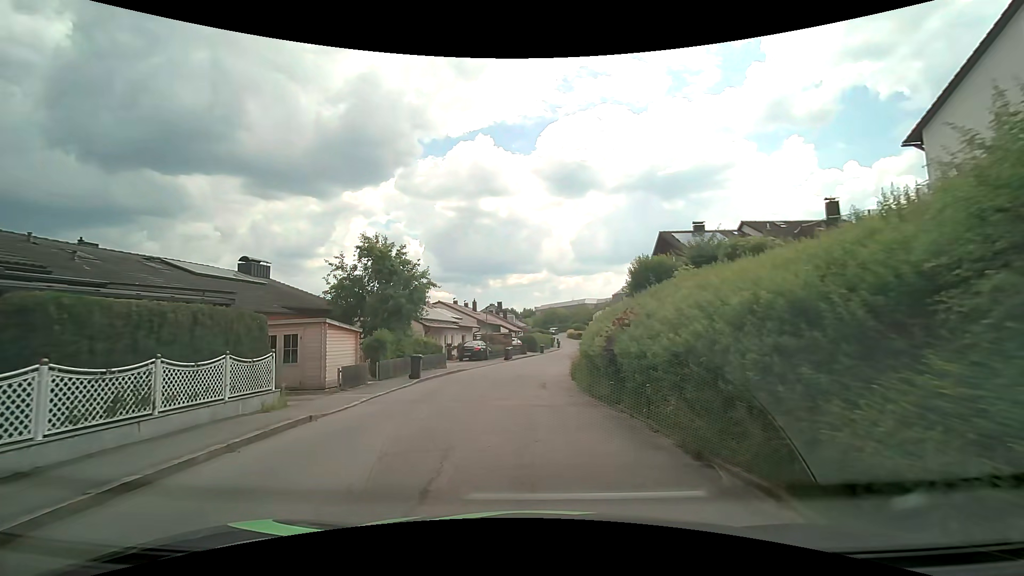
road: residential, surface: asphalt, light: Day
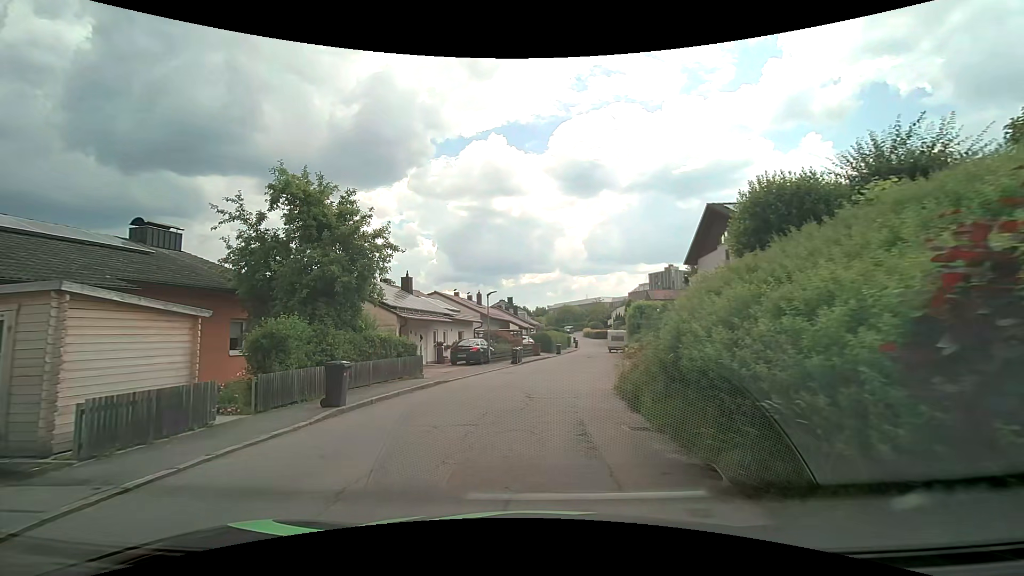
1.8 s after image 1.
(-0.2, +9.4) m; -2°
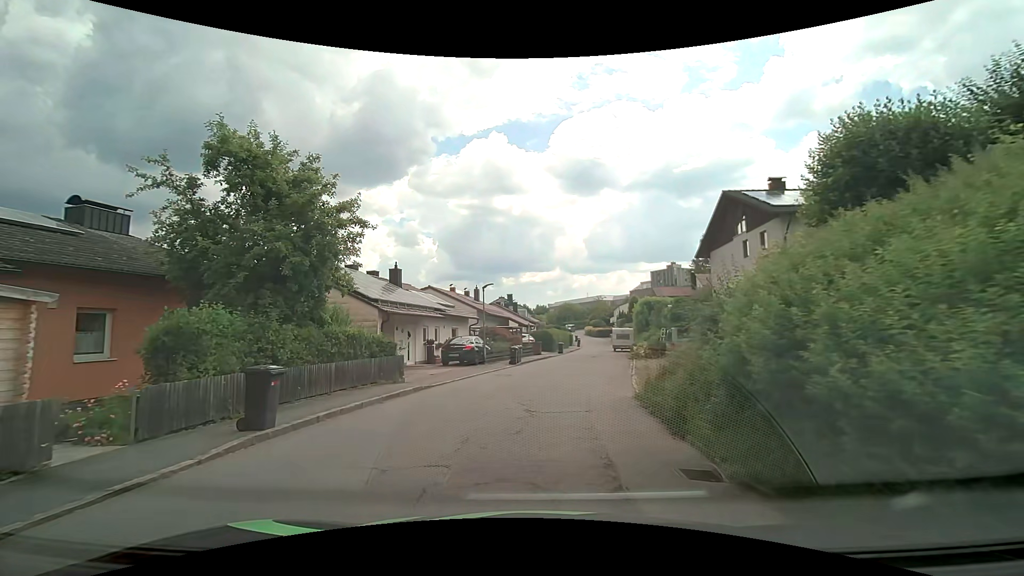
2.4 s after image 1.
(0.0, +3.0) m; 0°
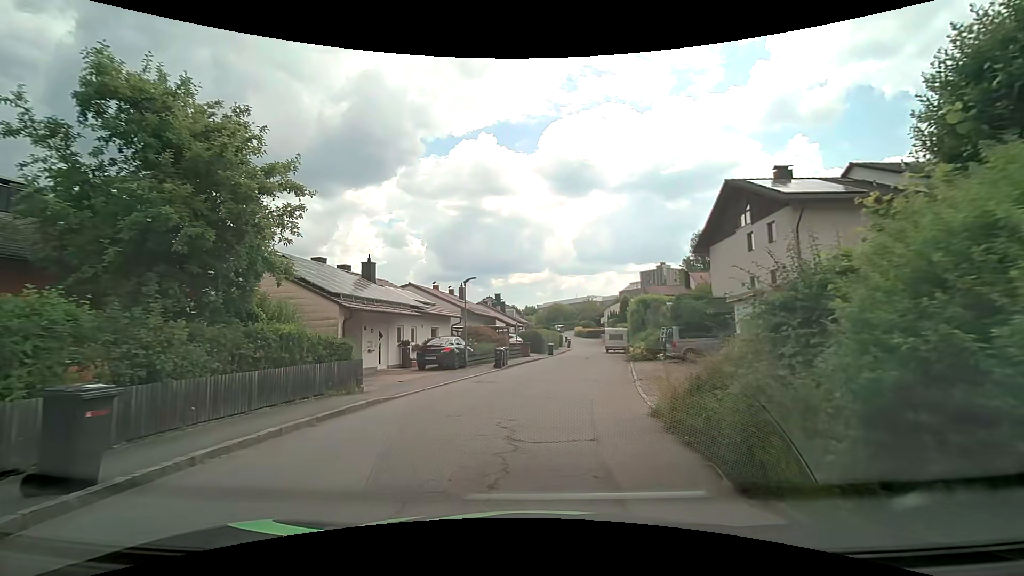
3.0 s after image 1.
(+0.1, +2.9) m; 0°
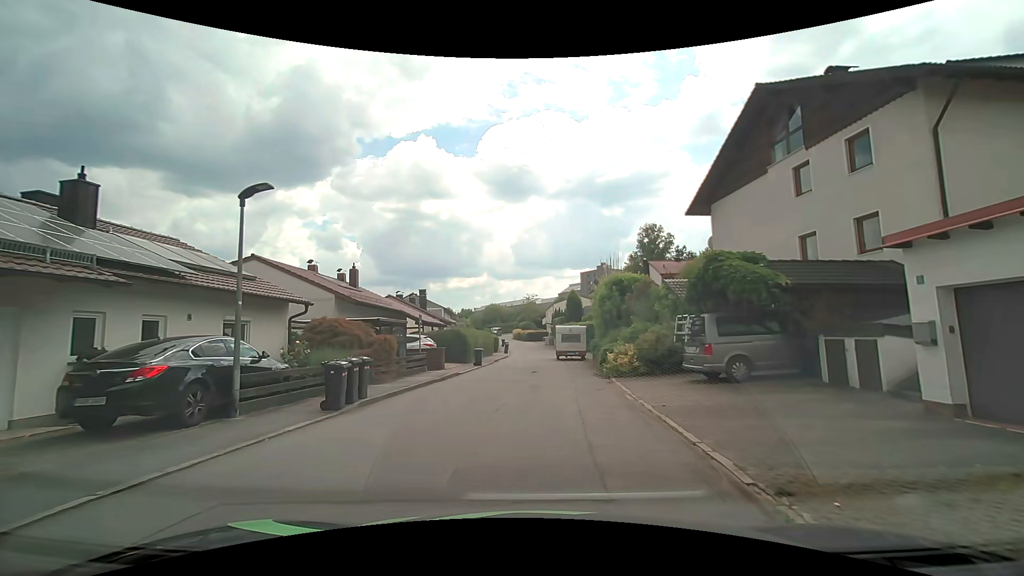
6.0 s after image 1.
(+1.2, +14.0) m; +8°
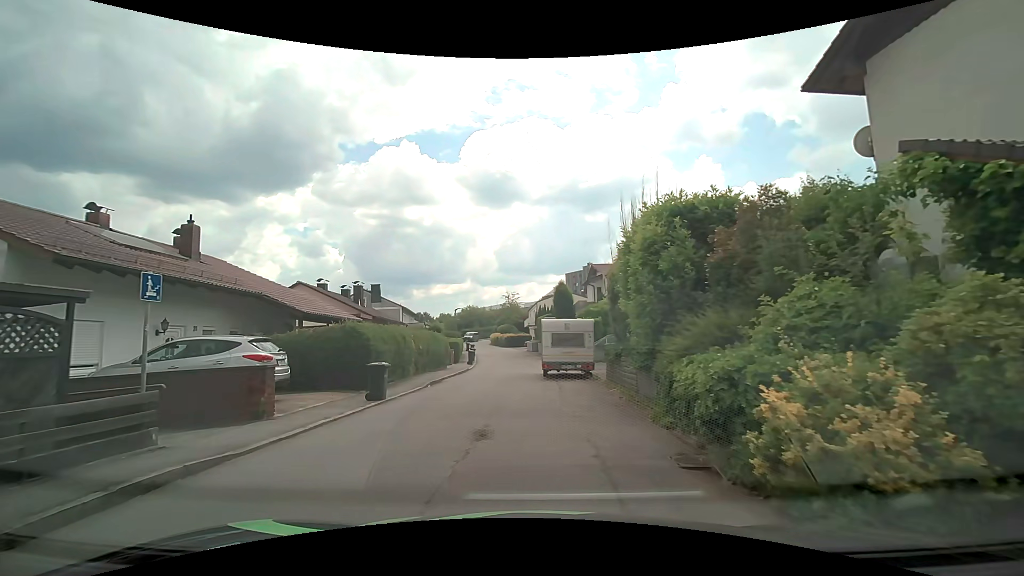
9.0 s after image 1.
(+0.6, +14.6) m; +3°
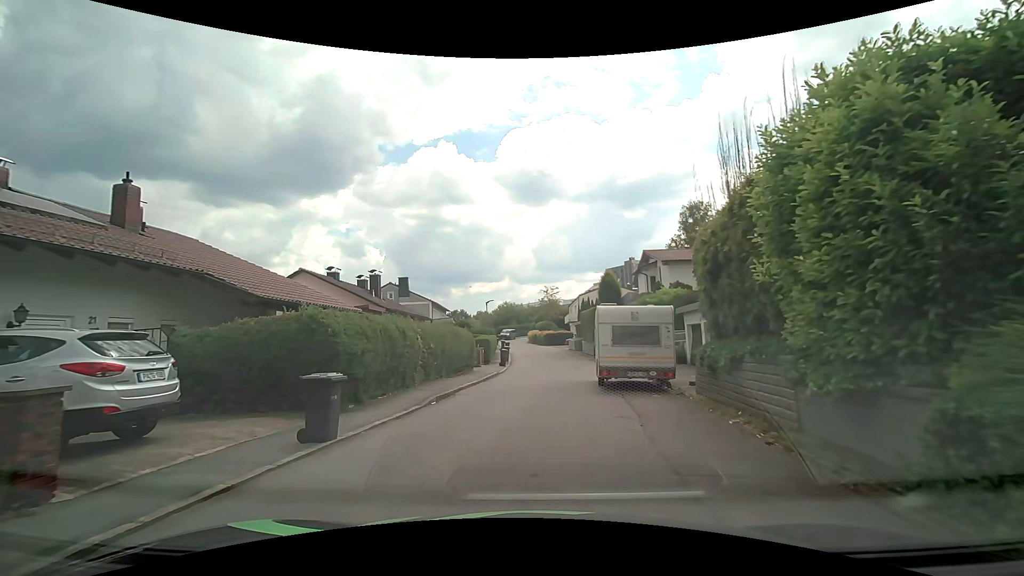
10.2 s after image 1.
(-0.3, +5.8) m; -5°
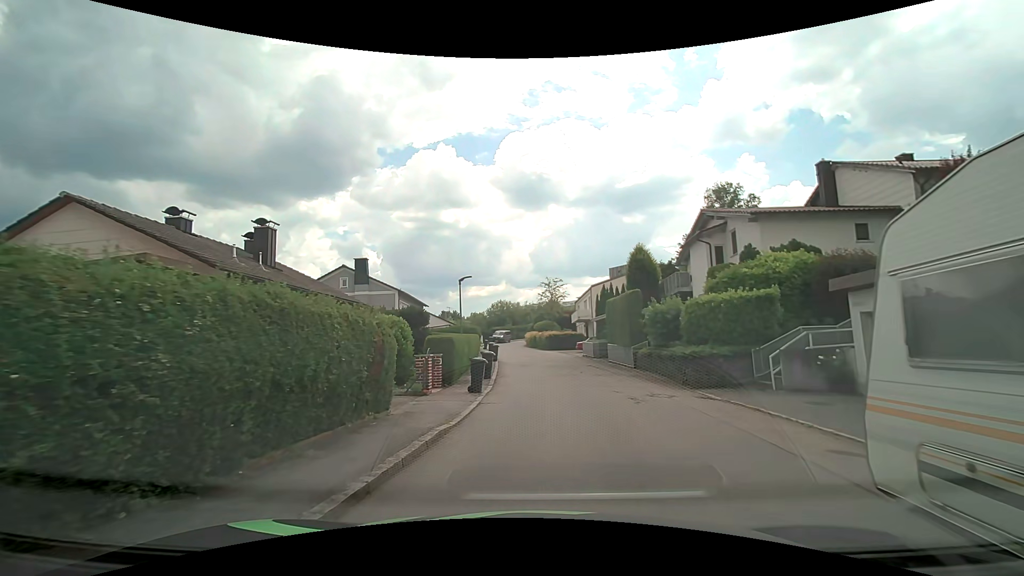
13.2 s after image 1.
(-0.2, +14.5) m; 0°
(+1, +10) (+2, +20) (+2, +30) (+1, +40) (0, +50) (-1, +60) (-2, +70) (-2, +80) (+1, +89) (+6, +98) m
